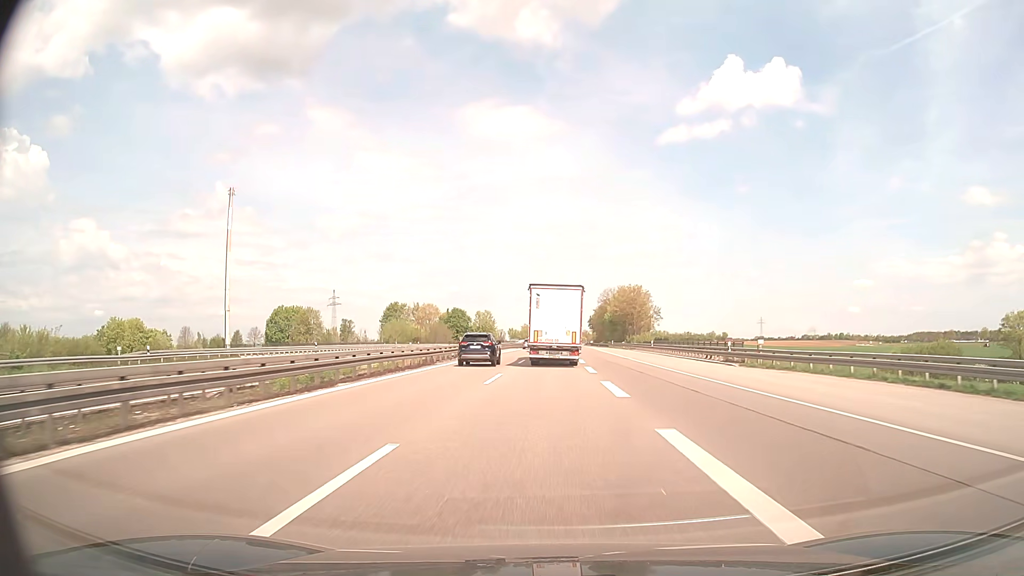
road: trunk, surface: asphalt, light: Day
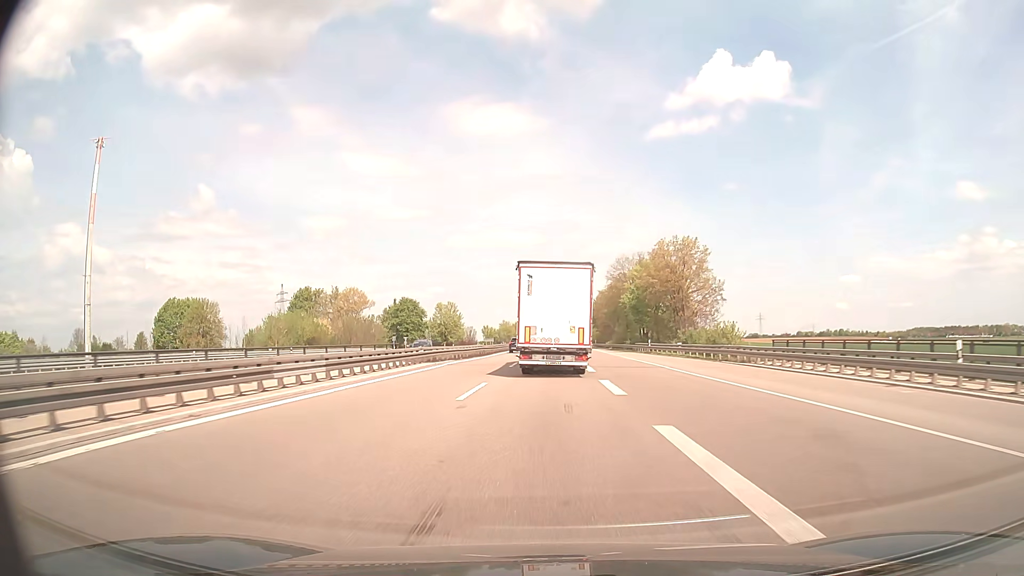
(+0.8, +59.7) m; +2°
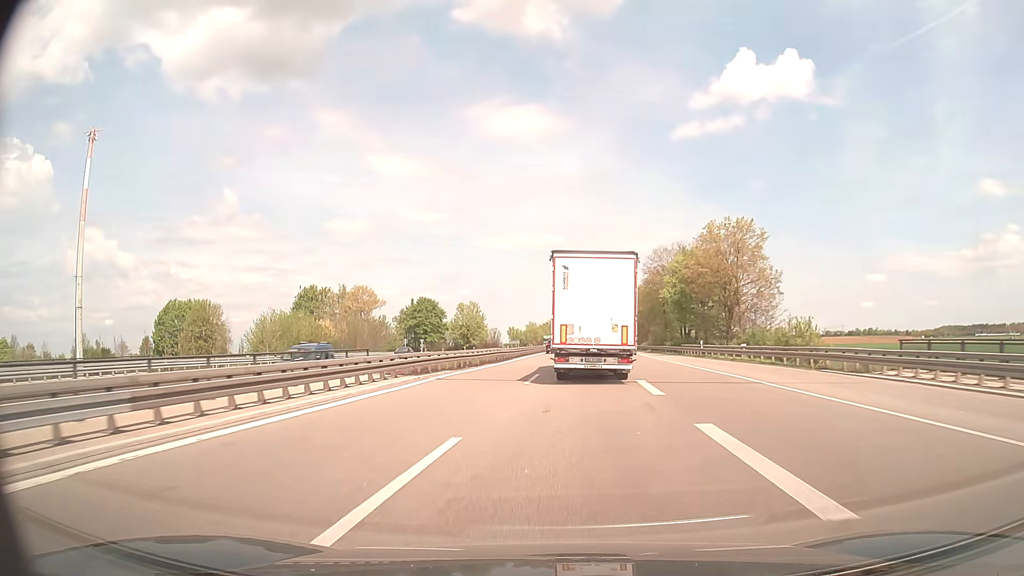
(-0.2, +11.5) m; -2°
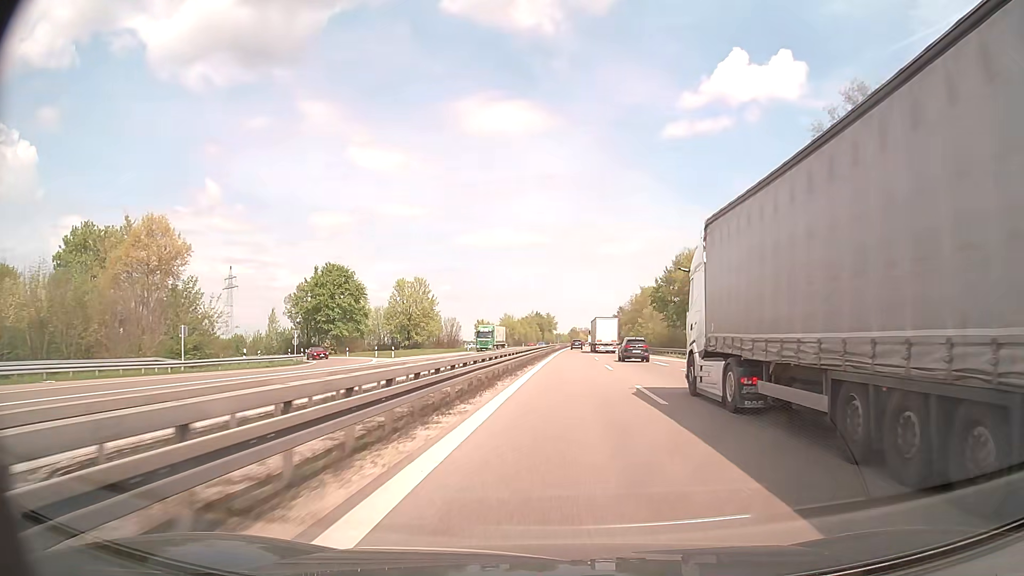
(-1.3, +61.8) m; +1°
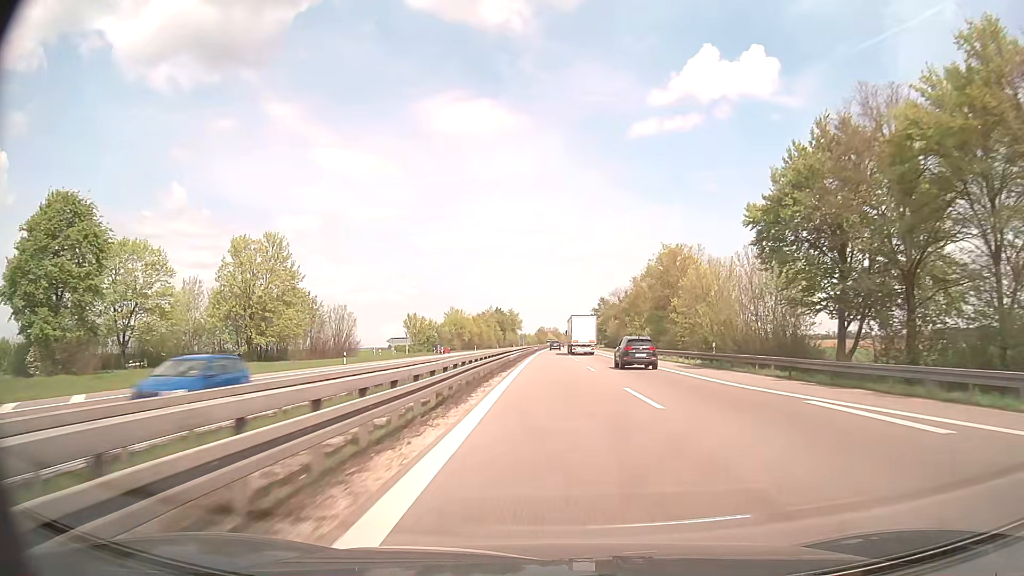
(+1.6, +55.6) m; +3°
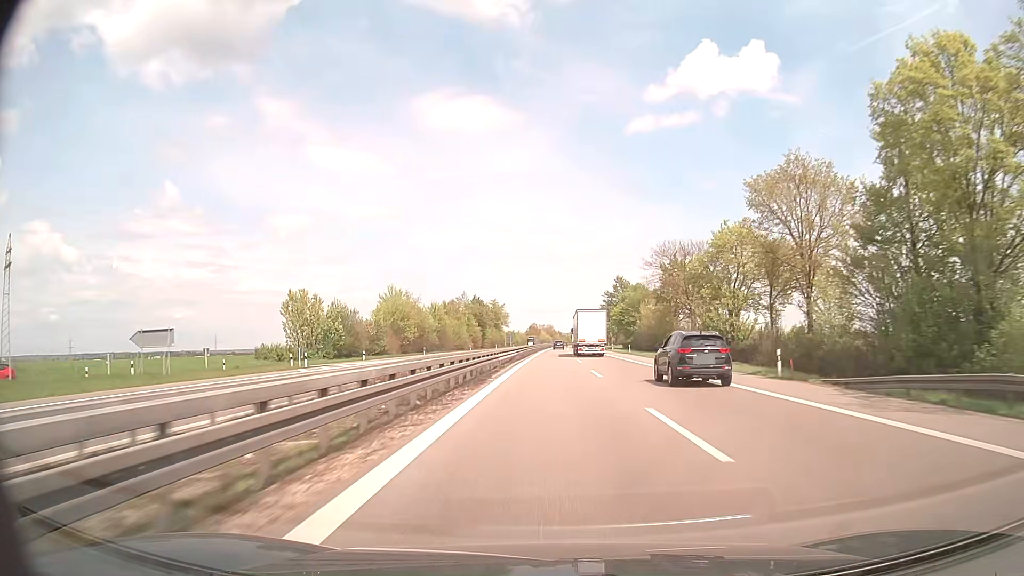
(+0.2, +61.3) m; +1°
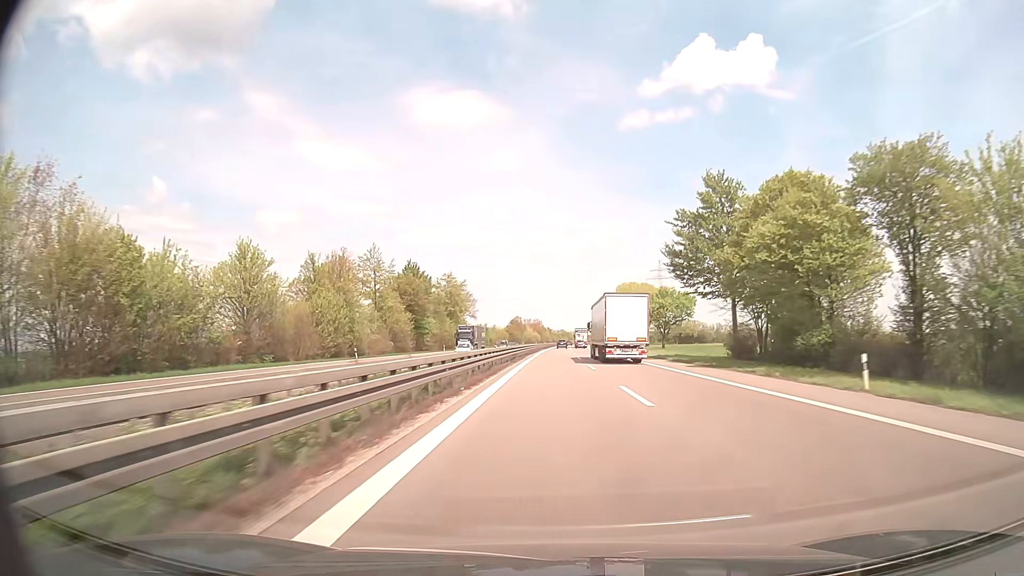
(+0.7, +84.6) m; +1°
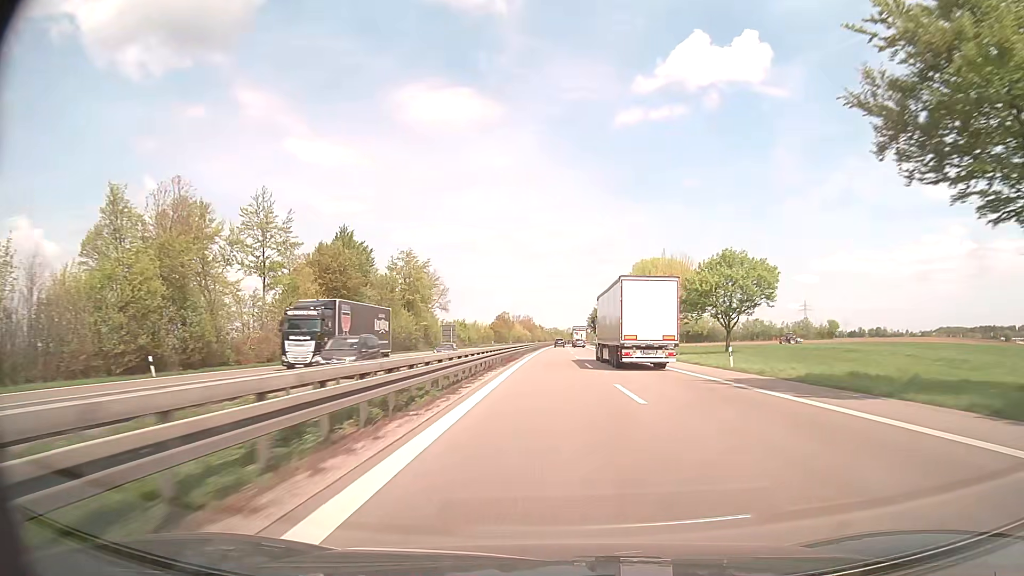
(+0.3, +36.1) m; +1°
(0, +10) (0, +20) (0, +30) (0, +40) (0, +50) (0, +60) (+1, +70) (+1, +80) (+1, +90) (+1, +100) m
